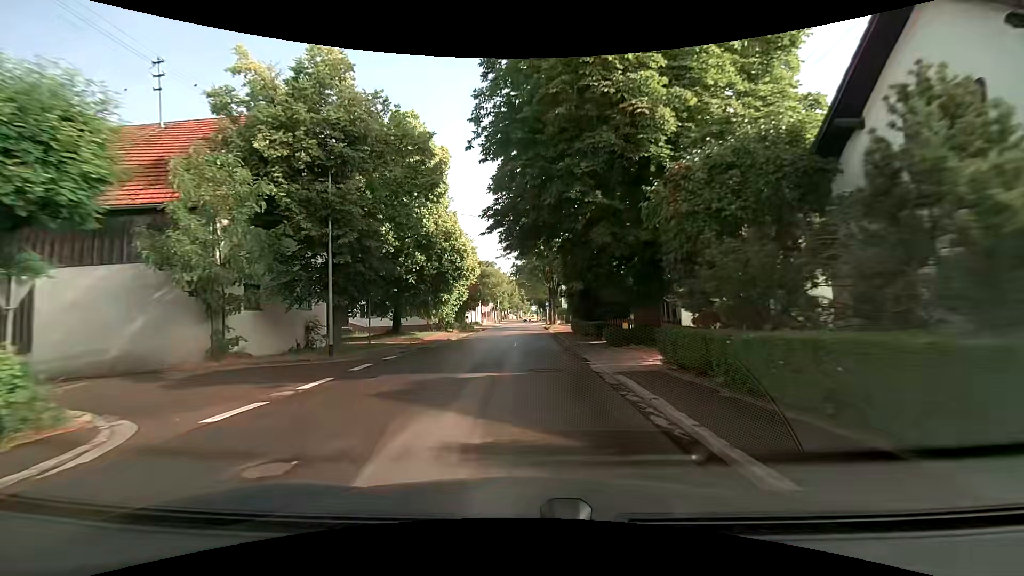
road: tertiary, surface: asphalt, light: Day
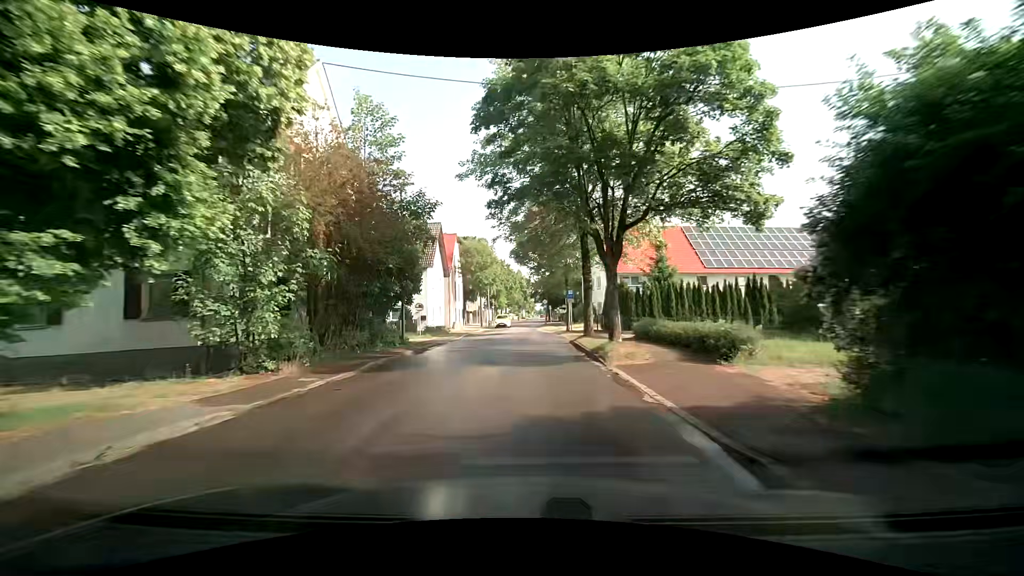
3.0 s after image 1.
(-0.5, +30.9) m; -1°
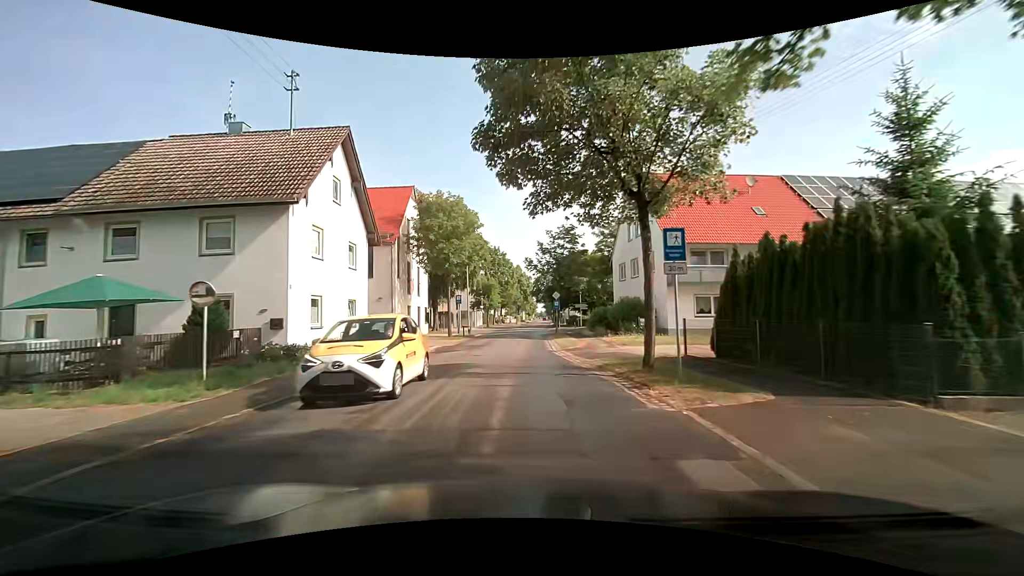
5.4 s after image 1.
(0.0, +23.0) m; 0°
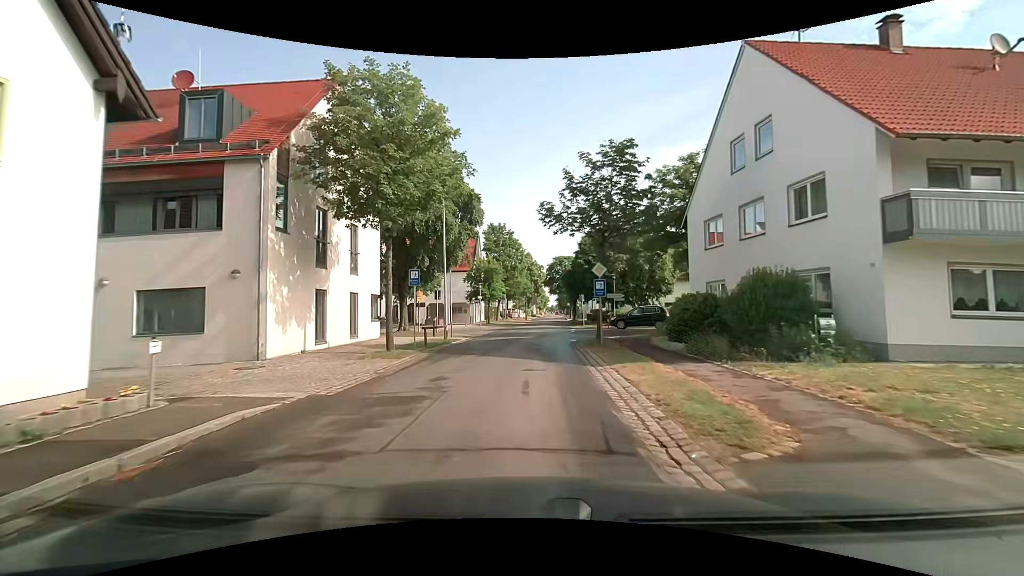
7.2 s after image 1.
(-0.2, +16.7) m; -1°
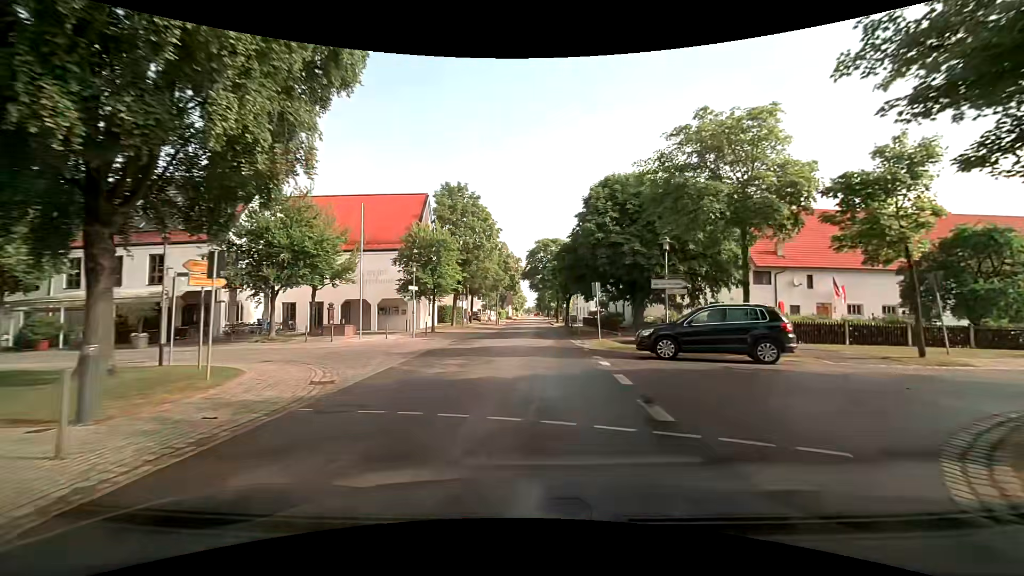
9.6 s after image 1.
(+0.4, +22.3) m; +3°
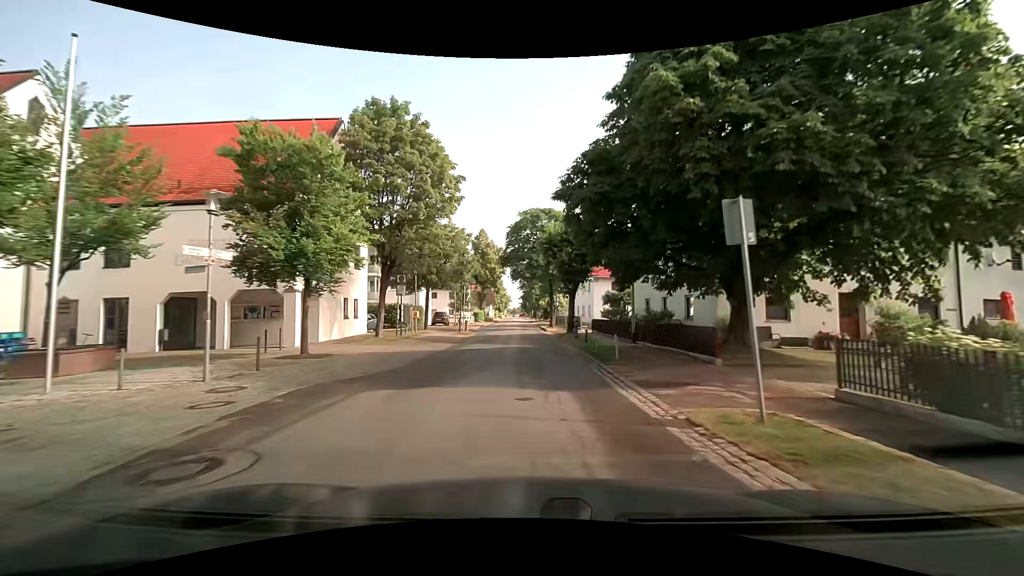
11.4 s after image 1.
(+0.2, +18.4) m; +2°
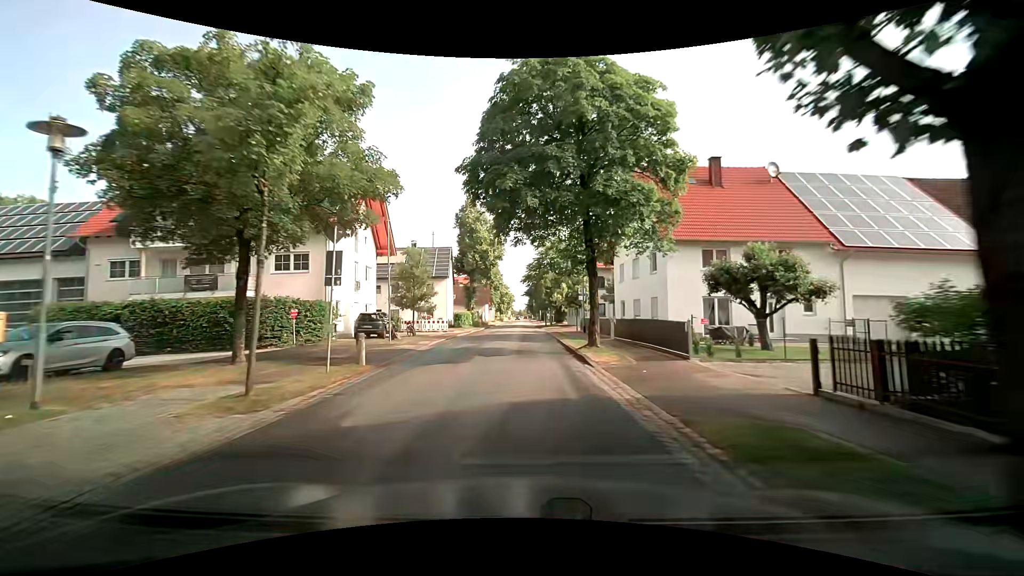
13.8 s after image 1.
(-0.3, +26.6) m; -1°
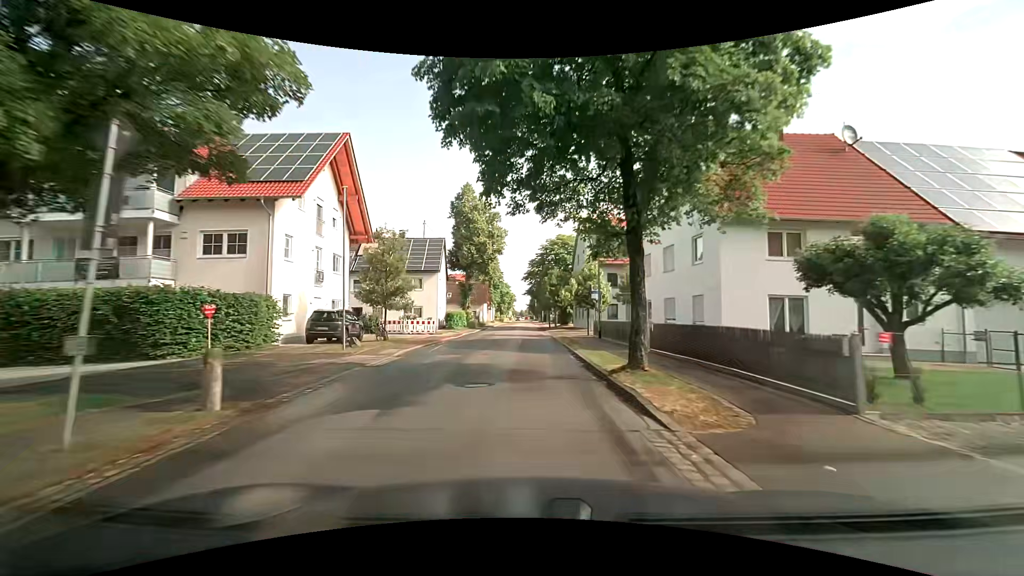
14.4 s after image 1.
(-0.1, +6.9) m; -1°
(0, +10) (0, +20) (0, +30) (+1, +40) (+1, +50) (+1, +60) (+1, +70) (+1, +80) (+1, +90) (+1, +100) m
